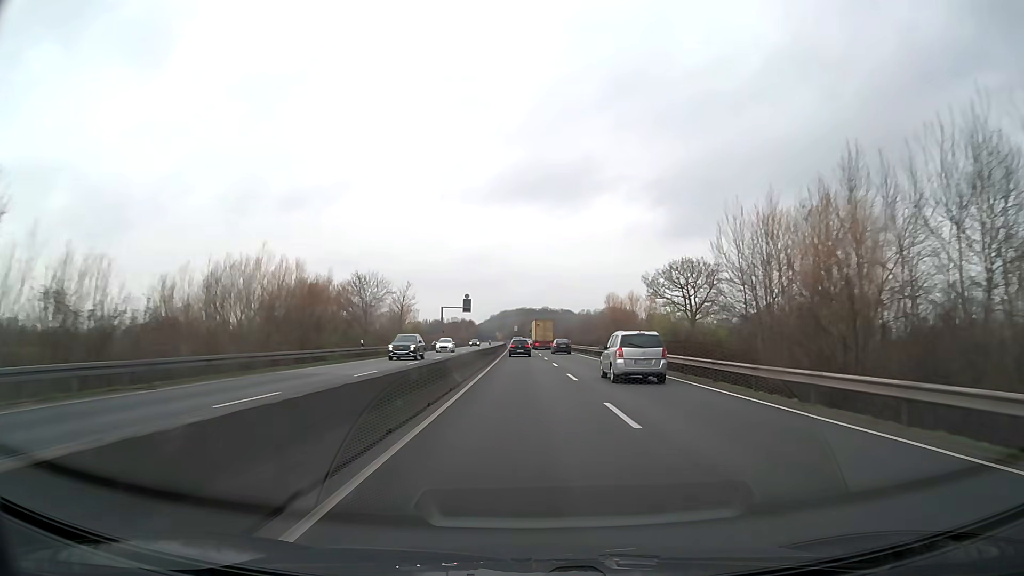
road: trunk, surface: asphalt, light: Day
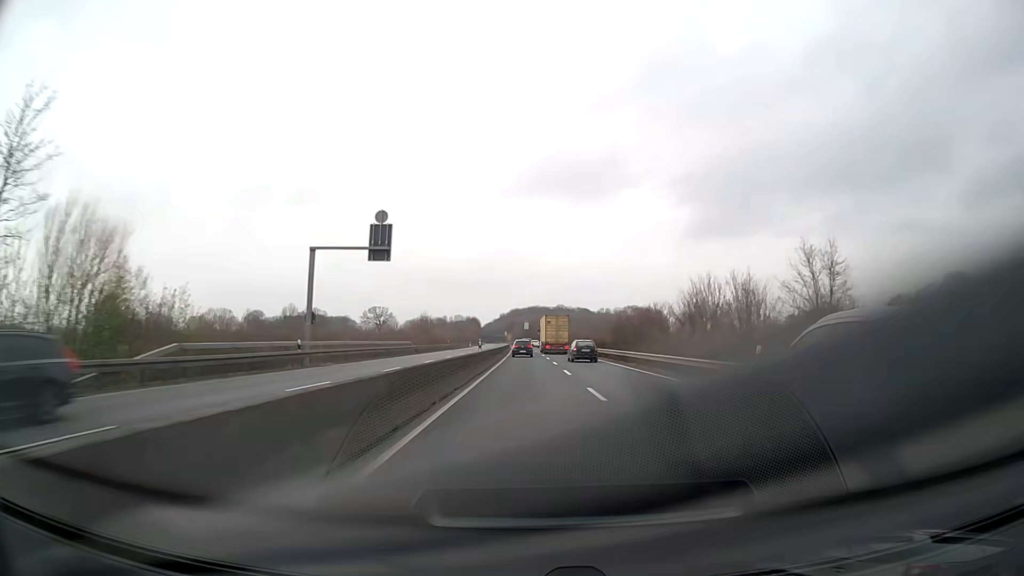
(-0.7, +67.7) m; -1°
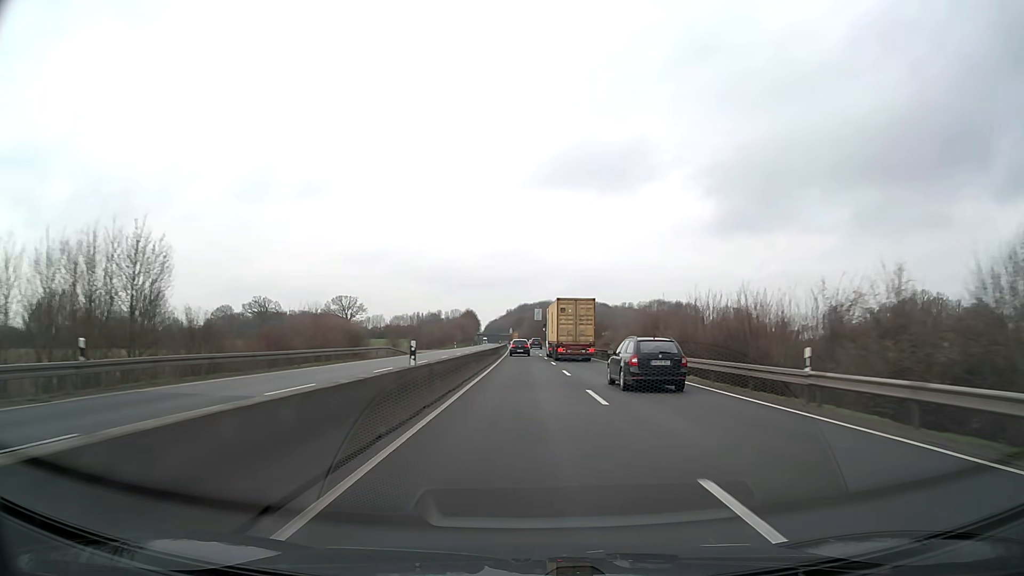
(-0.3, +85.4) m; -1°
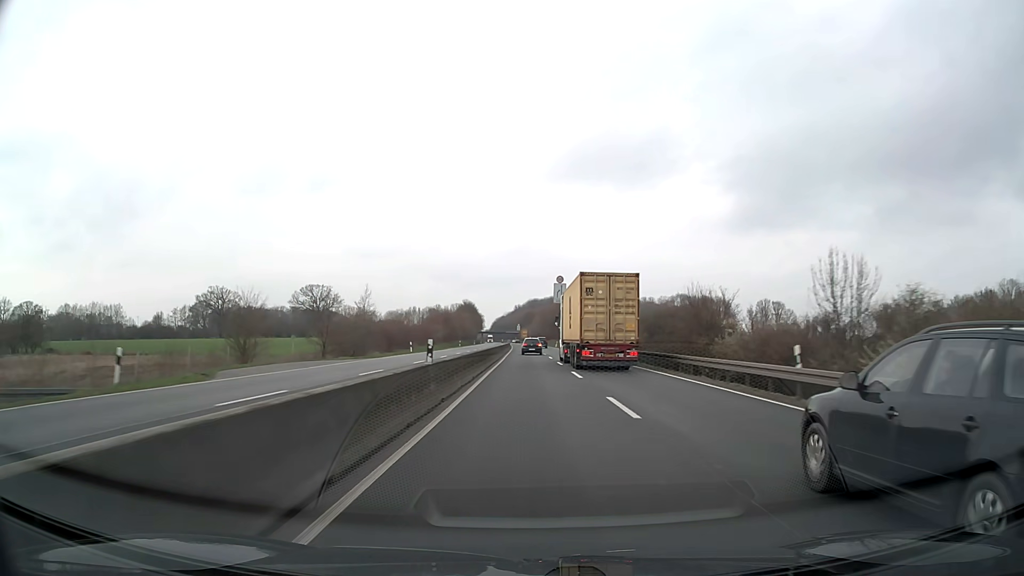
(-0.4, +51.2) m; -1°
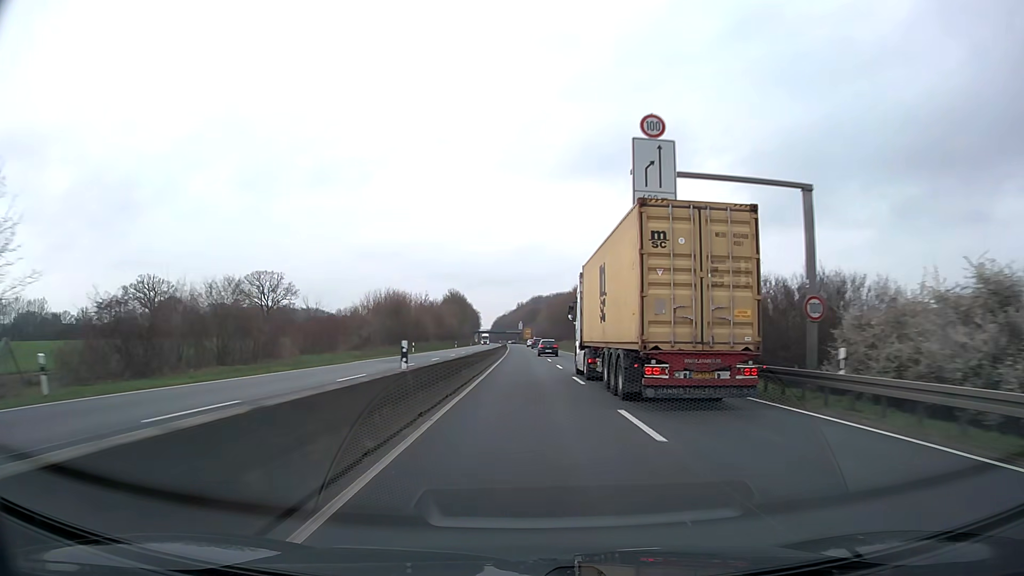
(-0.1, +50.7) m; 0°
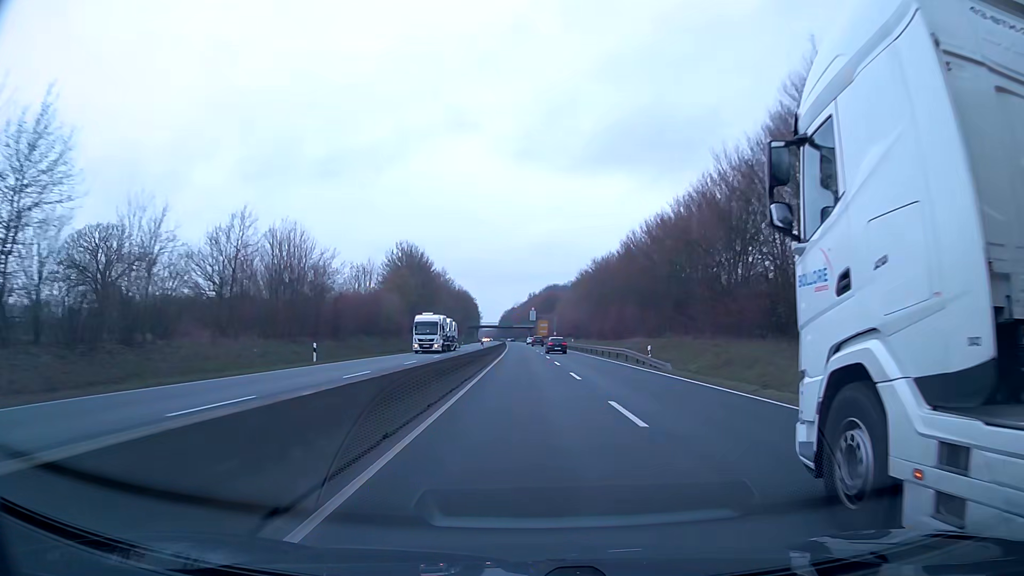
(-0.8, +83.1) m; -1°
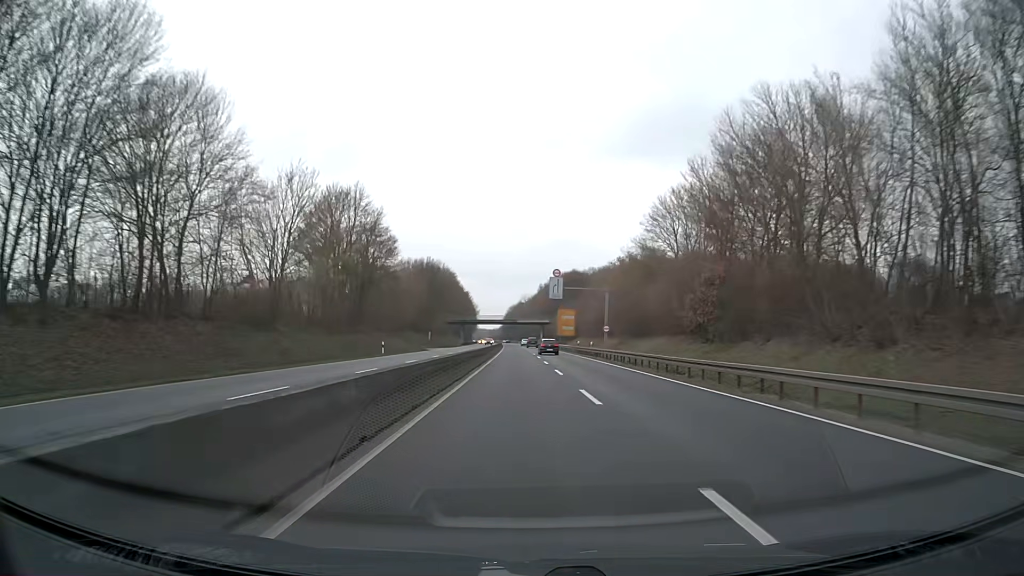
(-0.8, +80.7) m; -1°
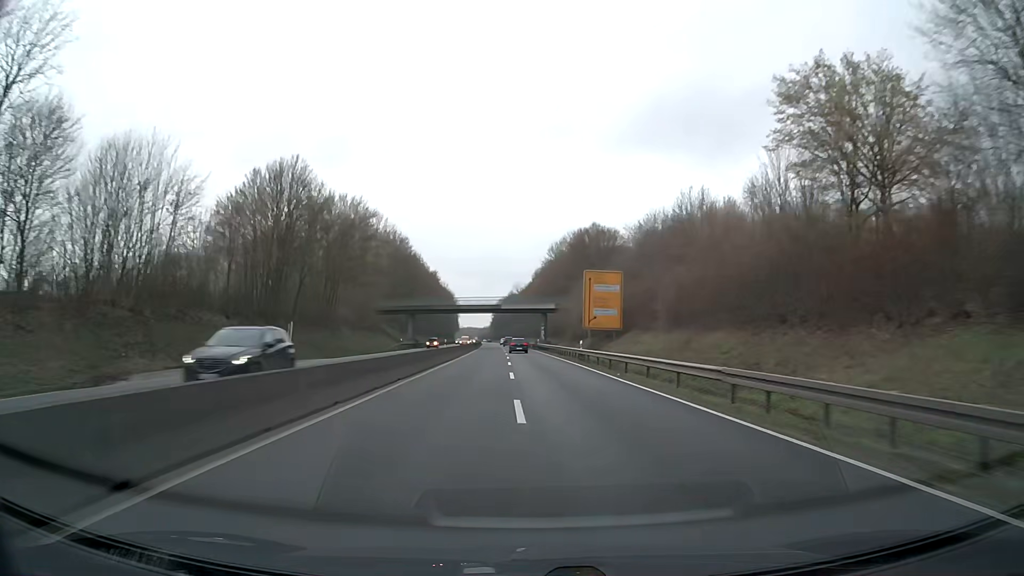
(+0.4, +63.6) m; +1°
(0, +10) (0, +20) (0, +30) (0, +40) (-1, +50) (-1, +60) (-1, +70) (-2, +80) (-2, +90) (-2, +100) m
